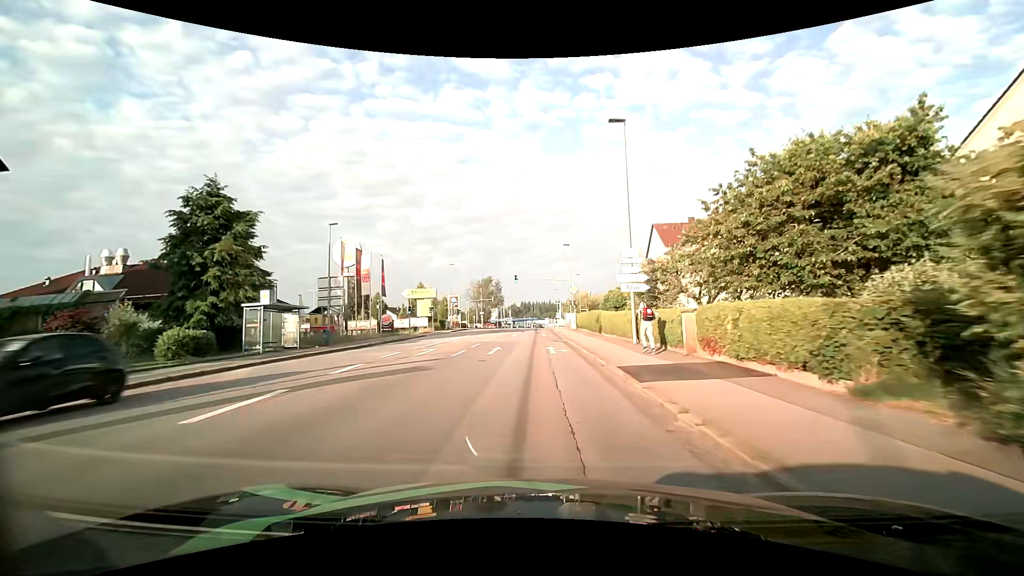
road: tertiary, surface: asphalt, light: Day
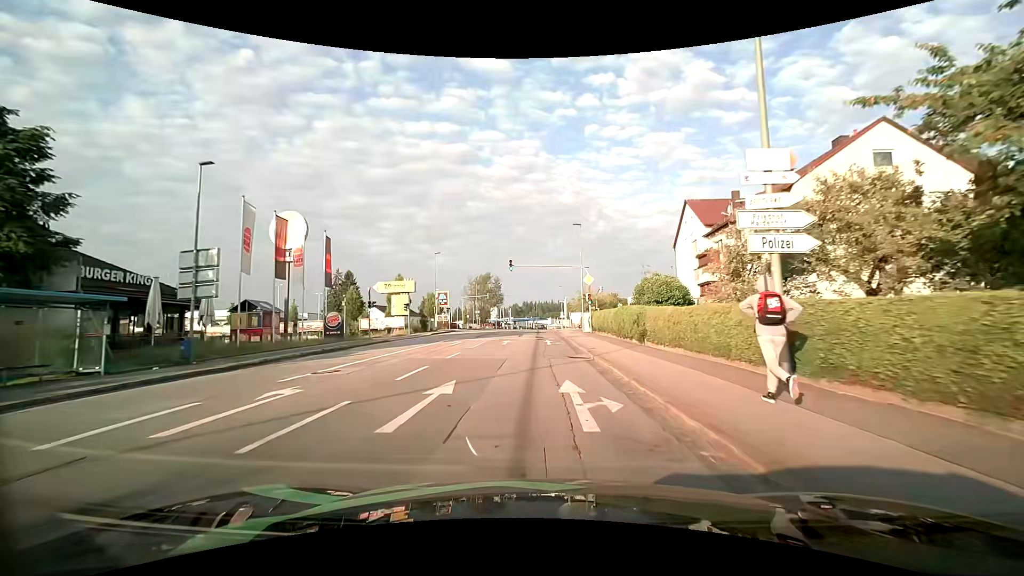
(-0.1, +13.2) m; 0°
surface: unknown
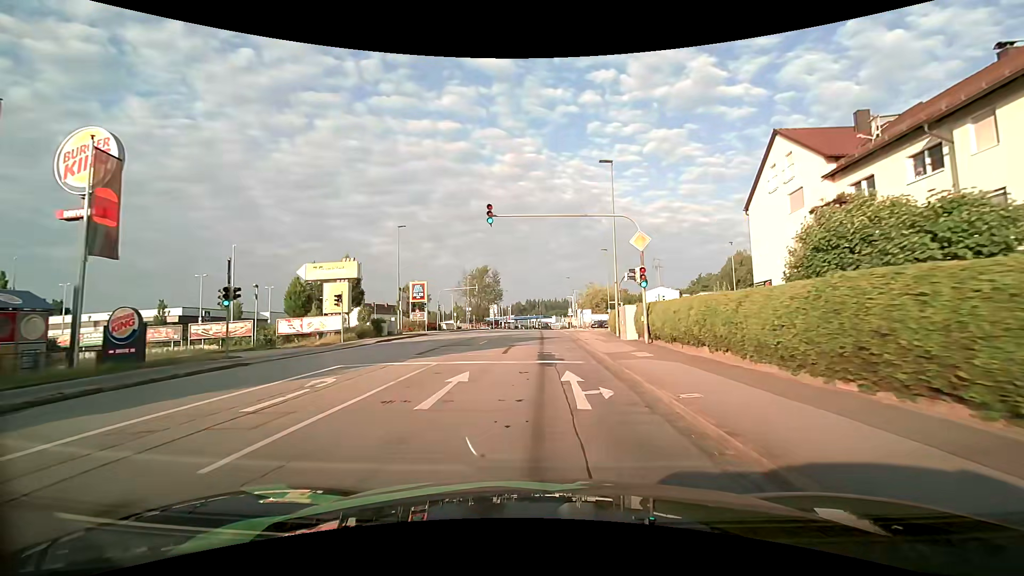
(-0.2, +18.8) m; -1°
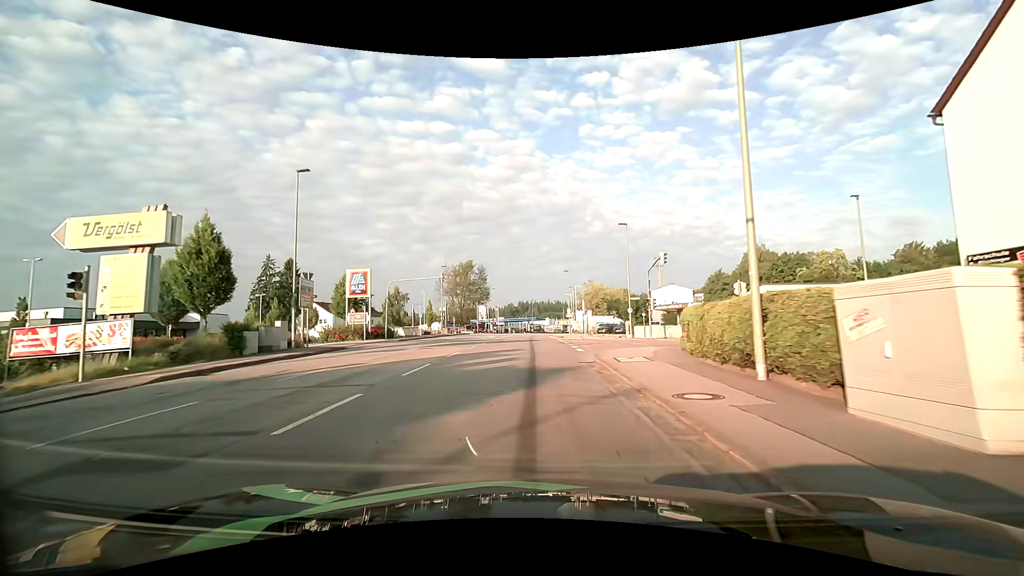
(+0.2, +18.9) m; +1°
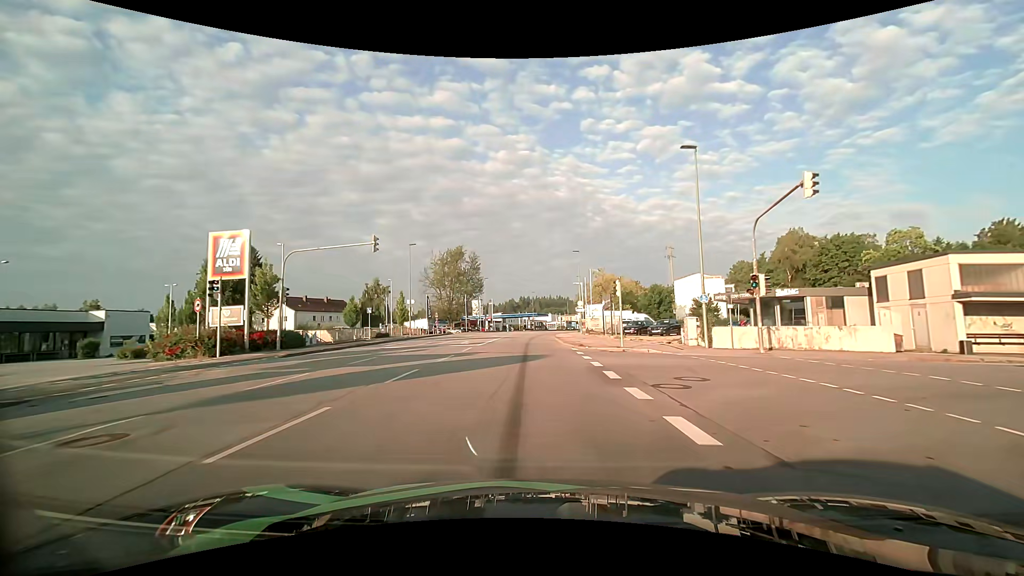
(+0.1, +19.2) m; 0°
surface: asphalt
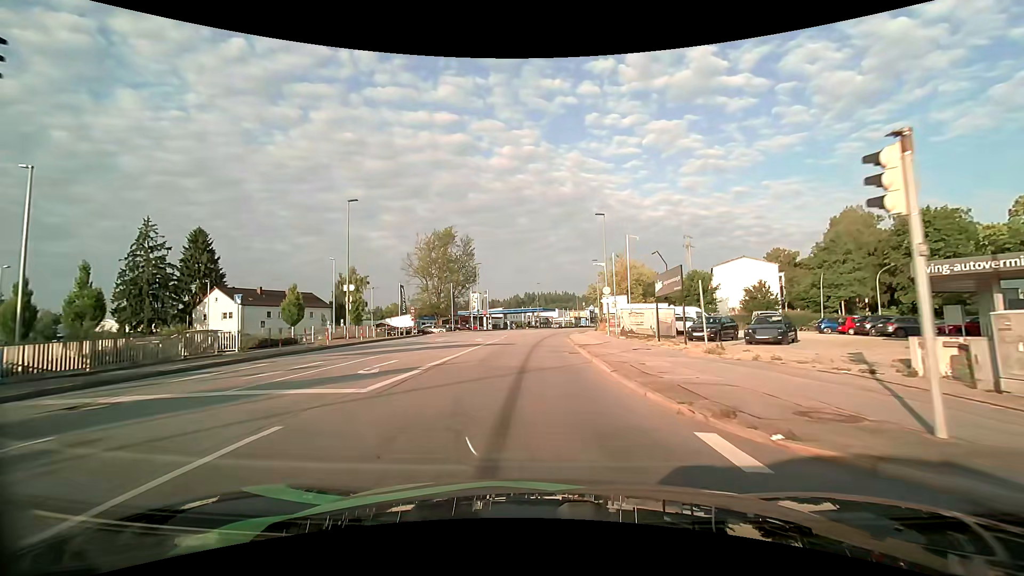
(-0.2, +19.5) m; -1°
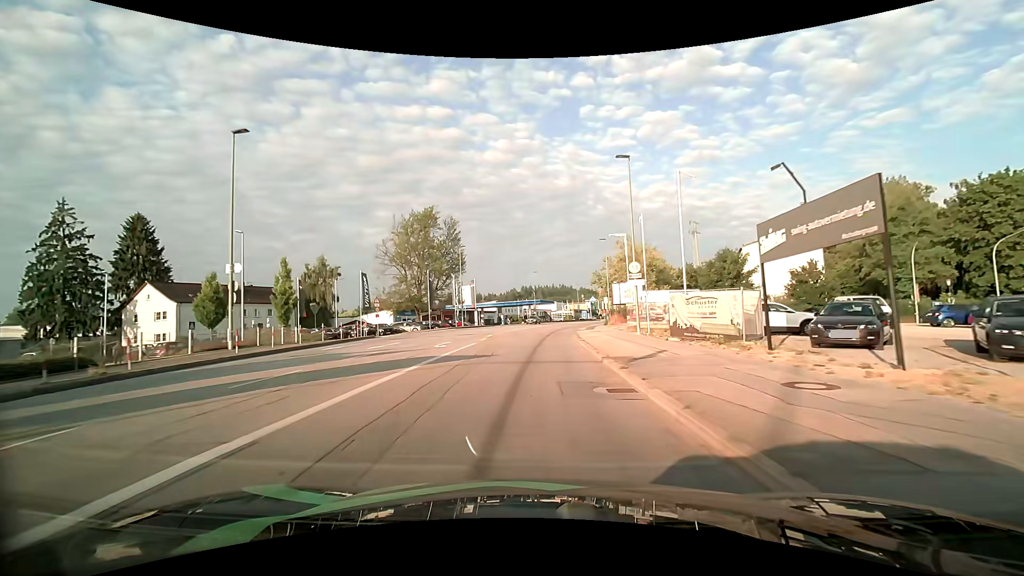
(0.0, +13.3) m; 0°
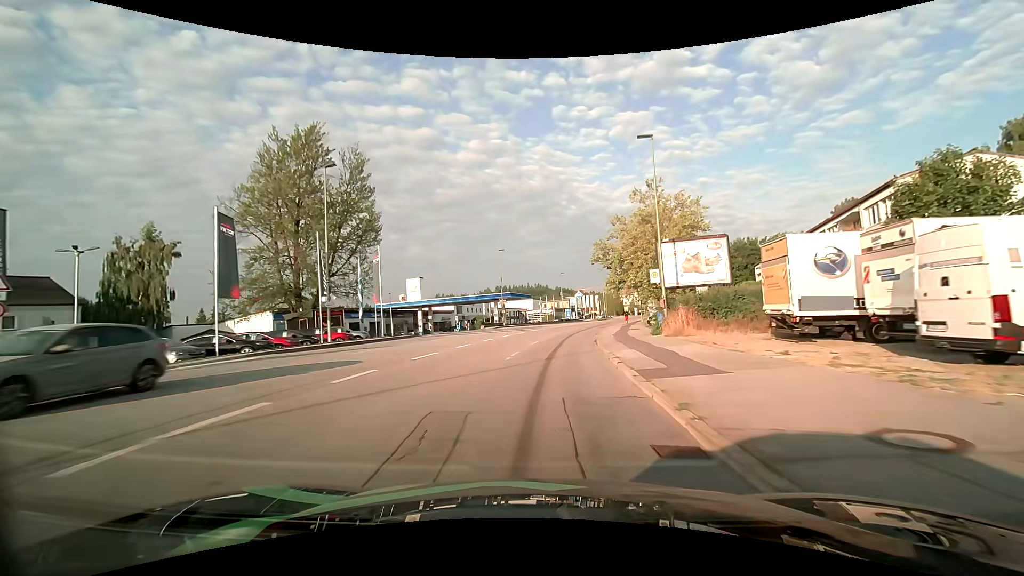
(+0.5, +34.7) m; +3°
(0, +10) (0, +20) (+1, +30) (+2, +40) (+4, +50) (+6, +60) (+8, +69) (+10, +79) (+13, +89) (+15, +98) m
